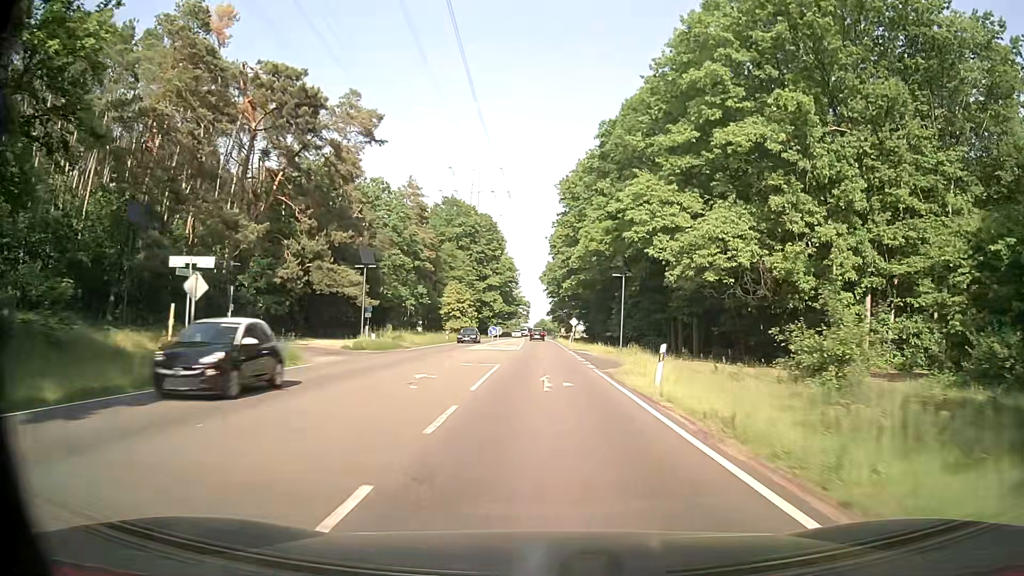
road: secondary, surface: asphalt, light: Day
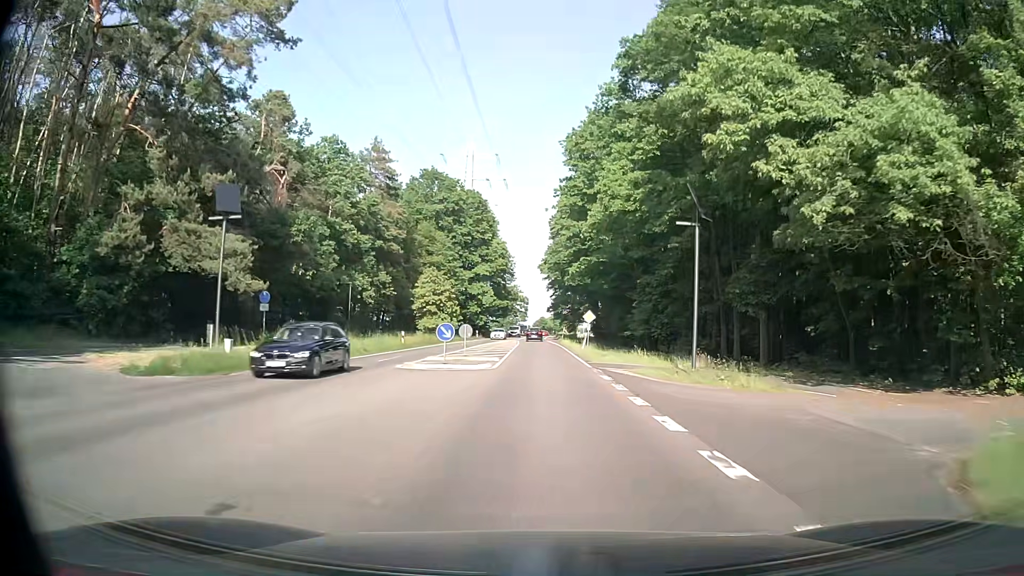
(-0.2, +21.4) m; -1°
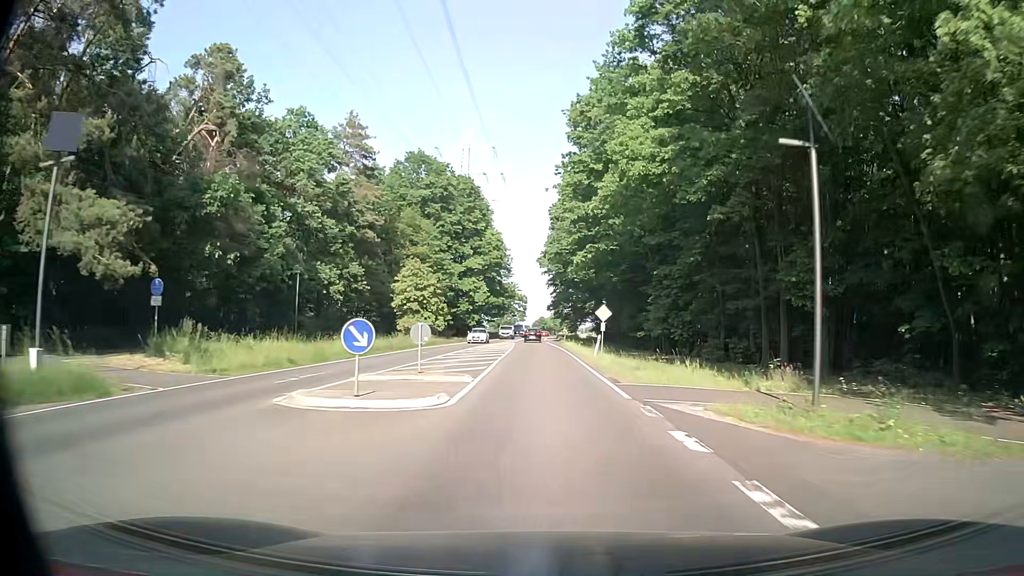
(0.0, +10.6) m; 0°
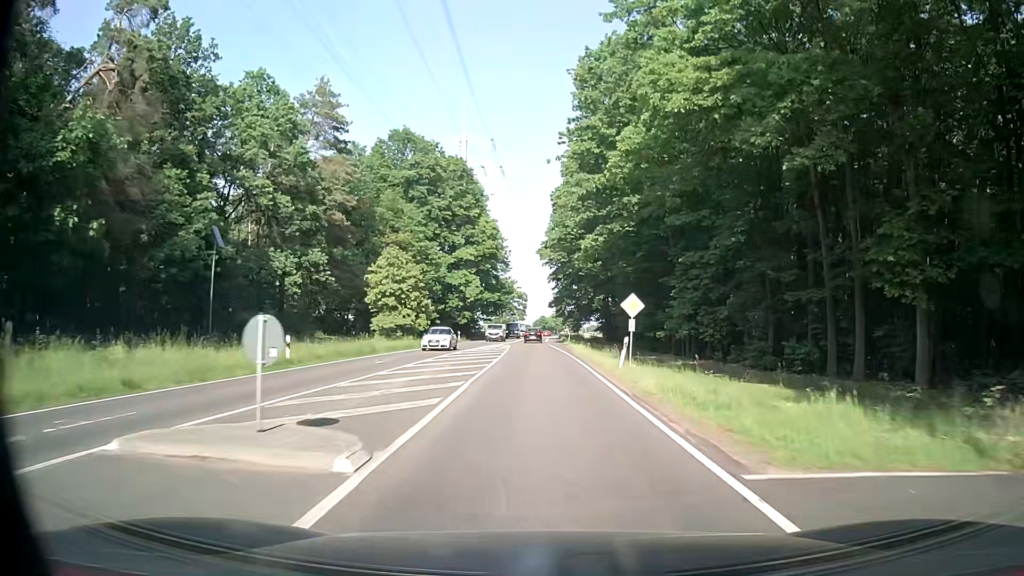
(-0.1, +10.5) m; 0°
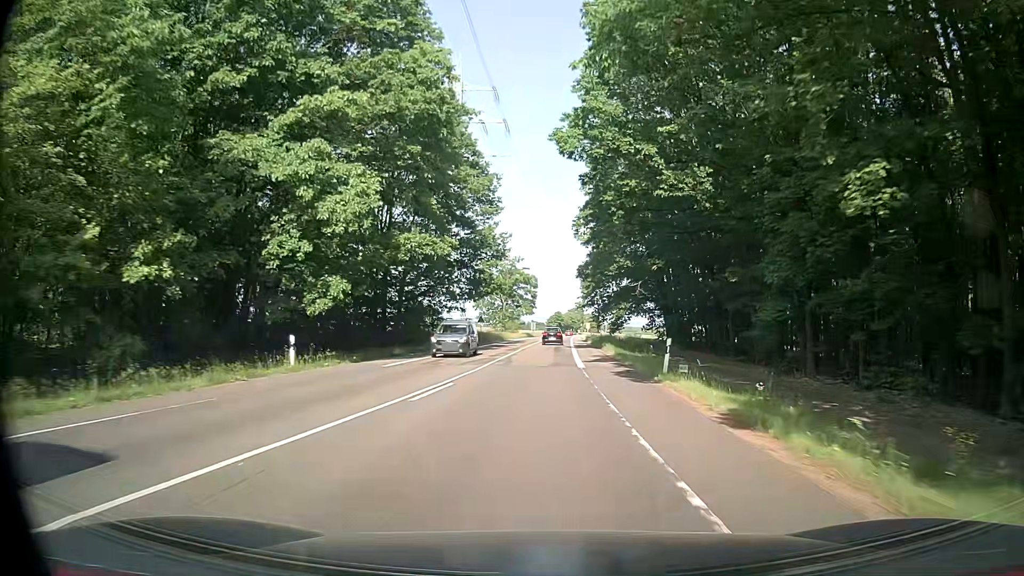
(-0.4, +52.4) m; -1°
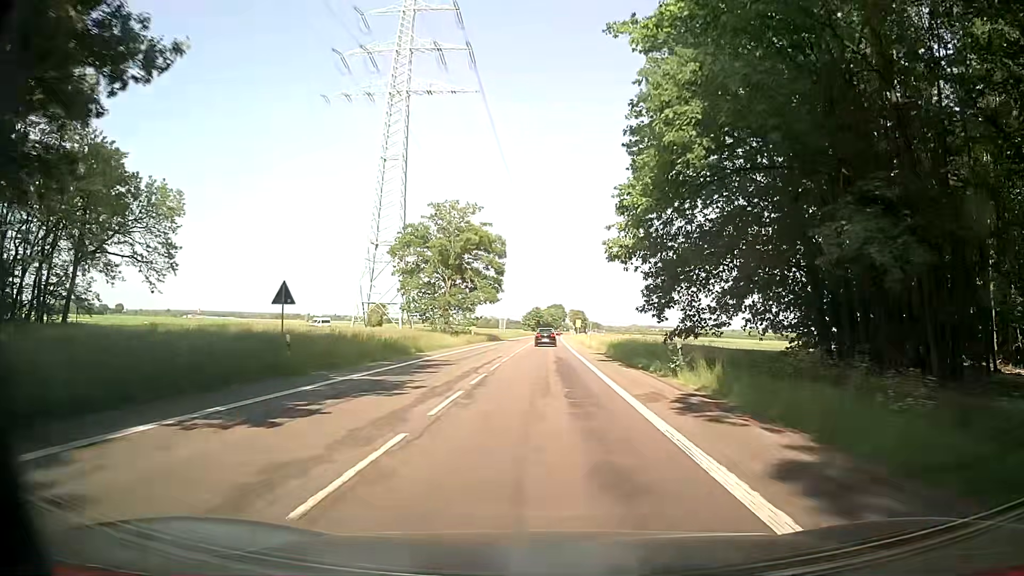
(+0.8, +52.5) m; +2°
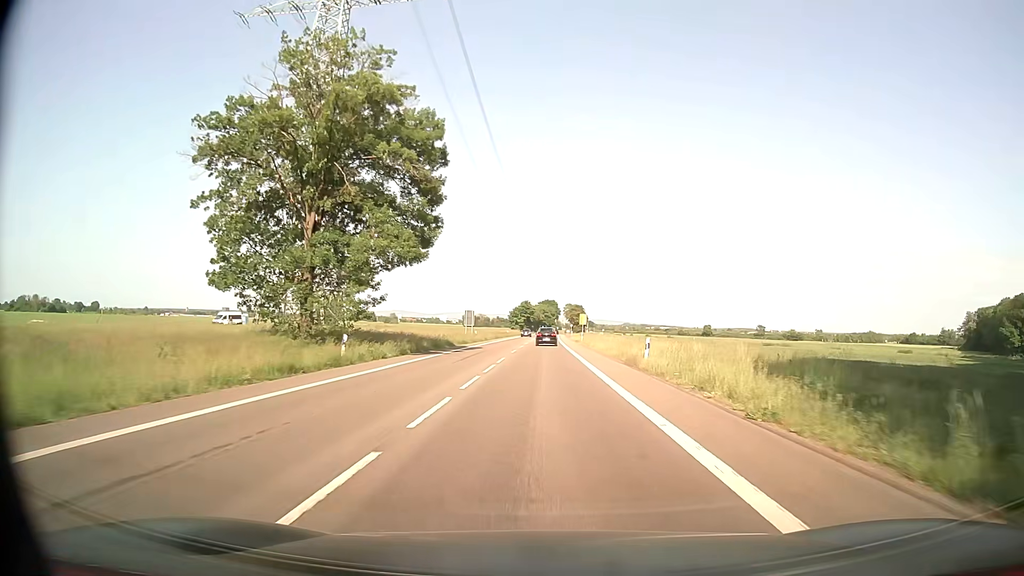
(+0.1, +42.6) m; +1°
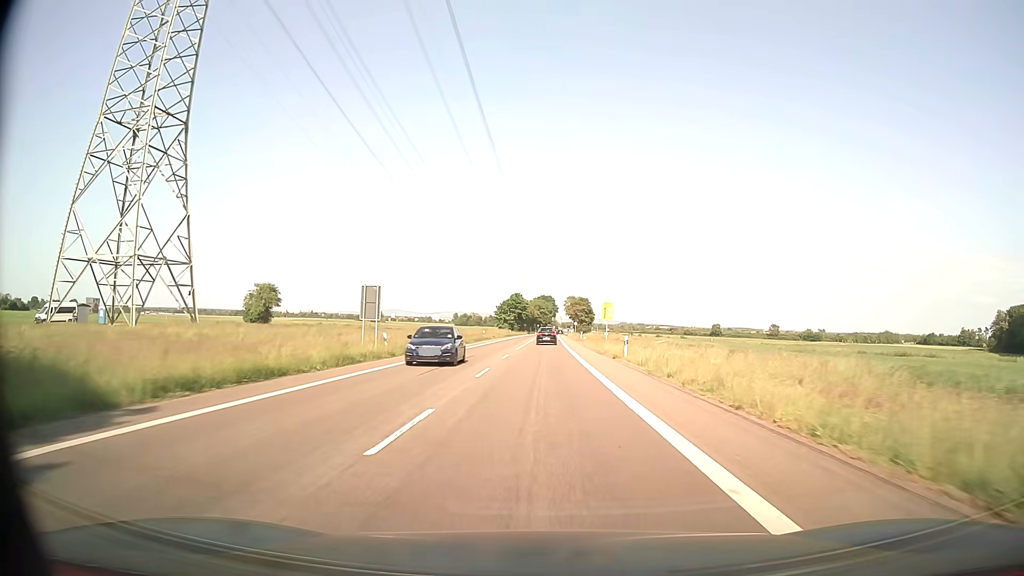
(+0.1, +43.3) m; +1°
(0, +10) (0, +20) (0, +30) (0, +40) (0, +50) (0, +60) (0, +70) (0, +80) (0, +90) (+1, +100) m
